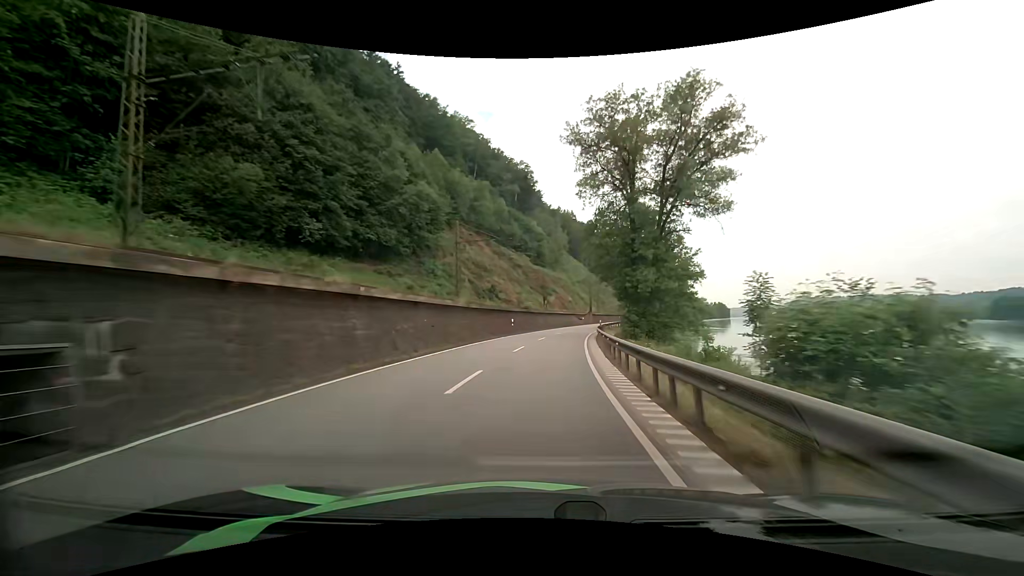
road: primary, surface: asphalt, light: Day
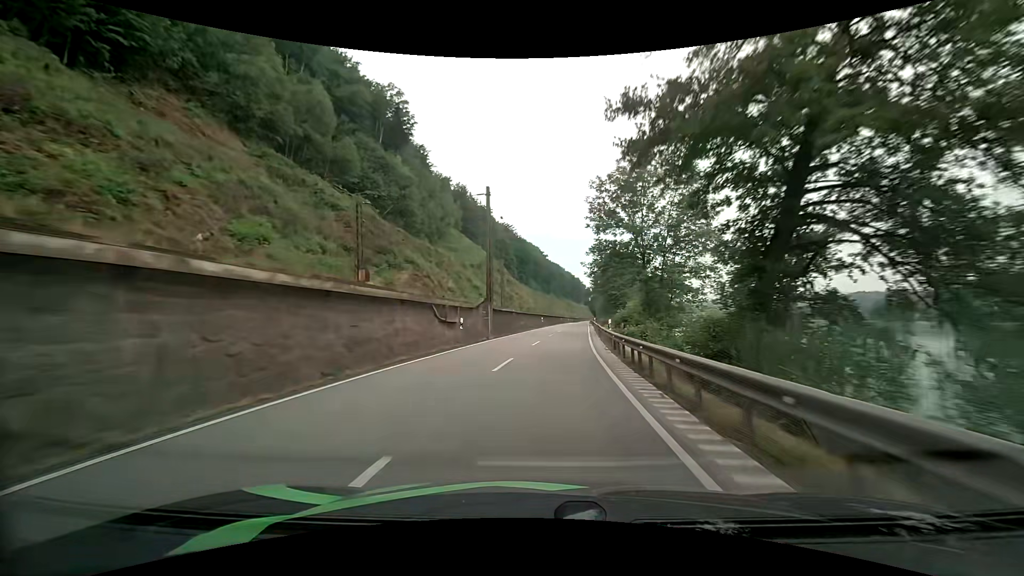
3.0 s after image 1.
(+7.5, +67.2) m; +12°
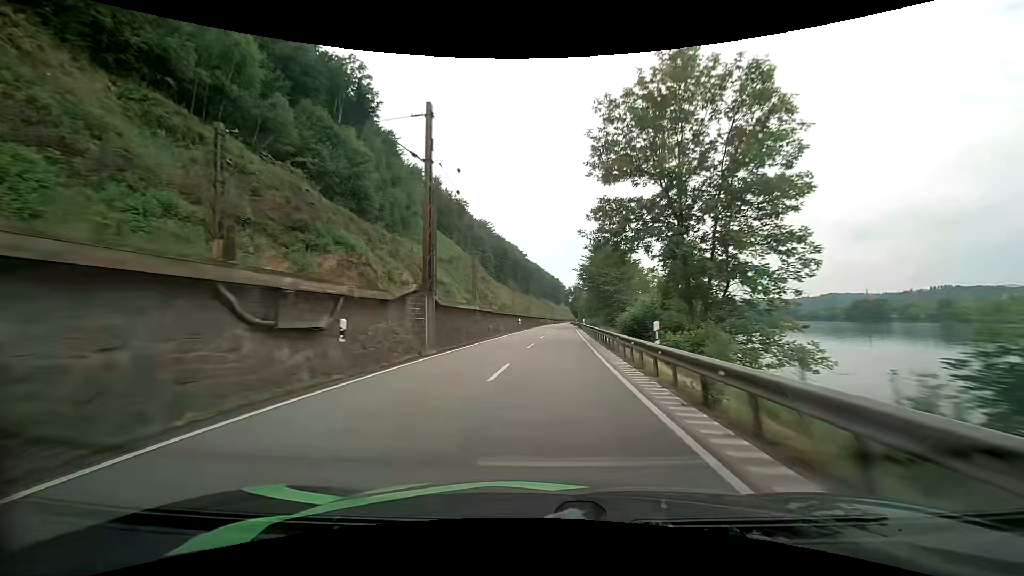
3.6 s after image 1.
(+0.3, +13.9) m; +2°
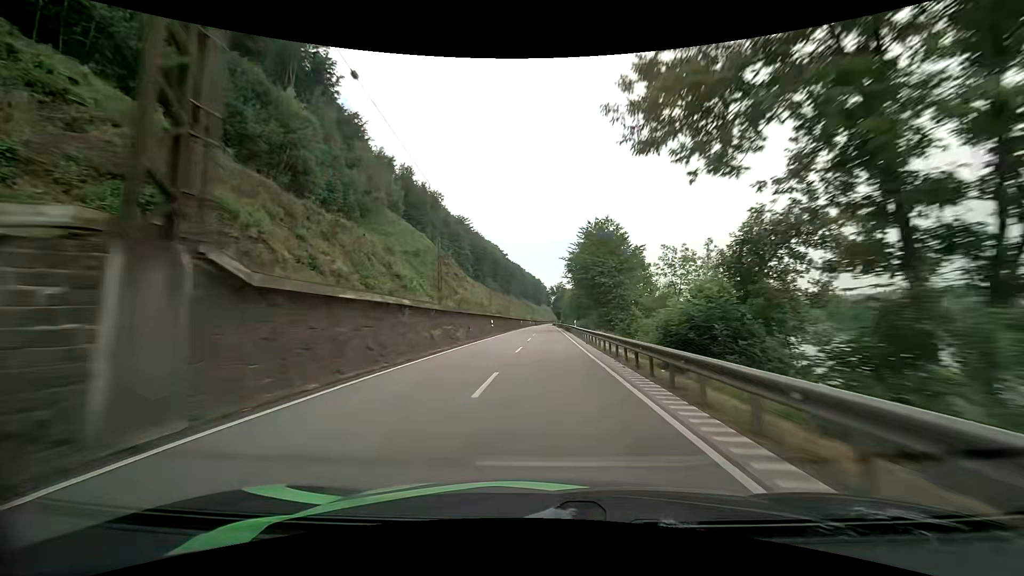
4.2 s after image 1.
(+0.4, +14.1) m; +3°
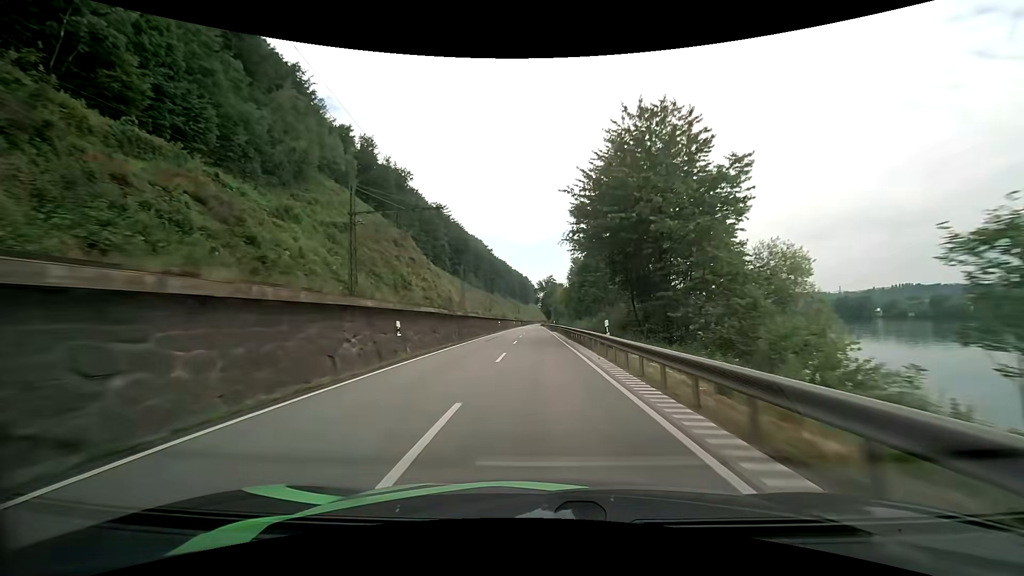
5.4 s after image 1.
(+0.6, +28.5) m; +2°
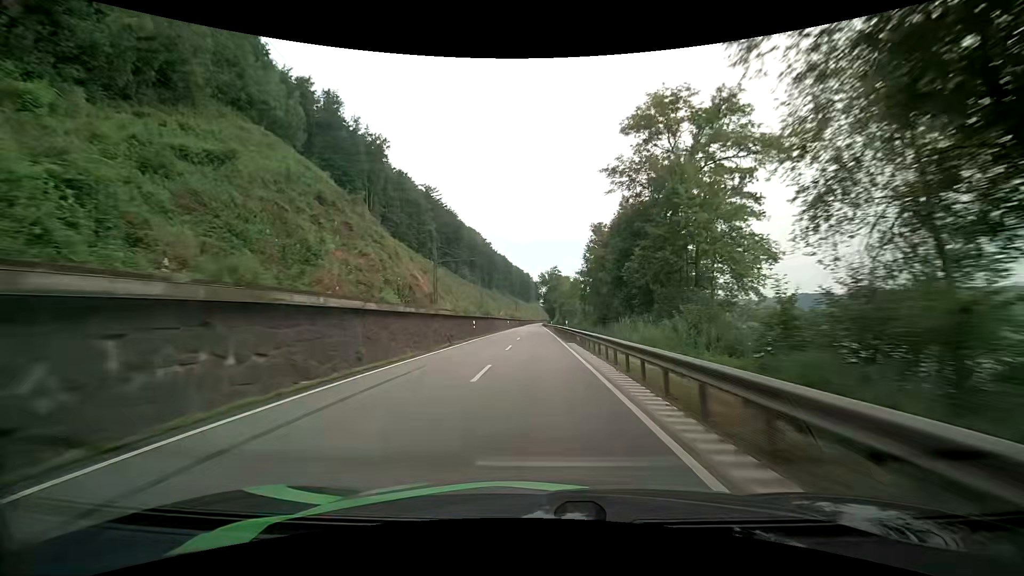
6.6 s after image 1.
(0.0, +28.9) m; 0°
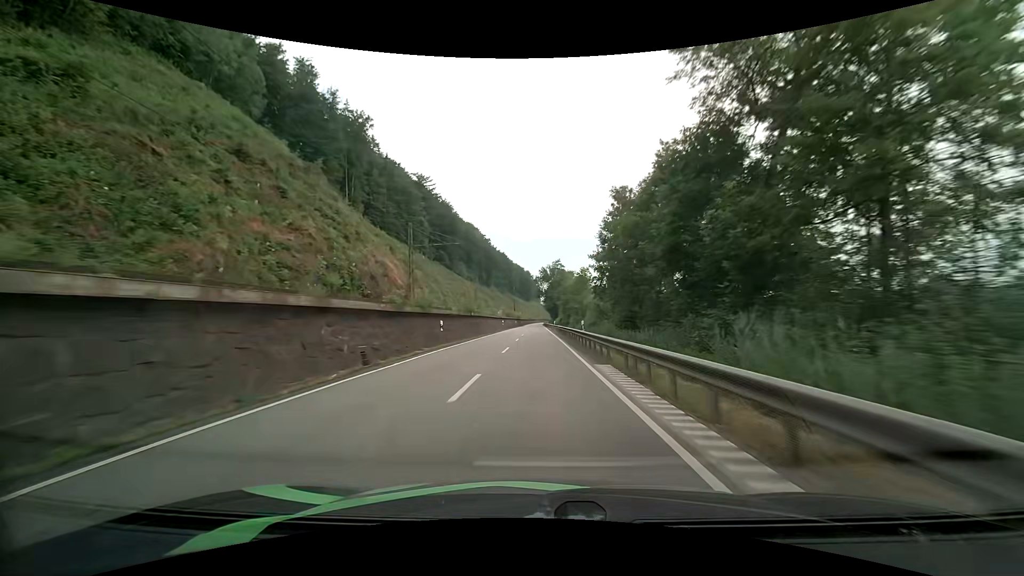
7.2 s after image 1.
(0.0, +14.5) m; 0°
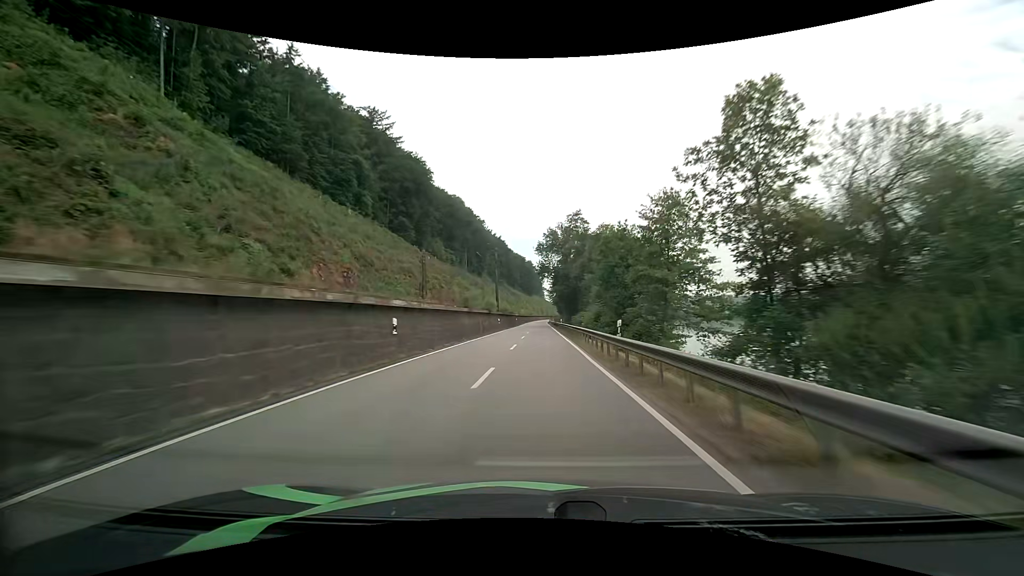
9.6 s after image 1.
(-0.5, +58.5) m; -1°
(0, +10) (0, +20) (0, +30) (0, +40) (0, +50) (0, +60) (0, +70) (0, +80) (0, +90) (0, +100) m
